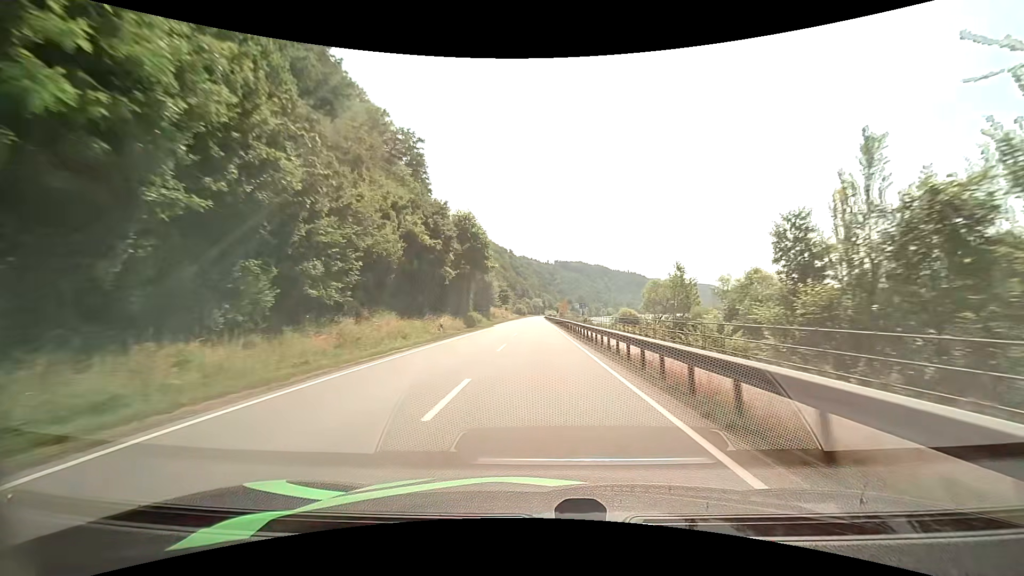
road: primary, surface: asphalt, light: Day
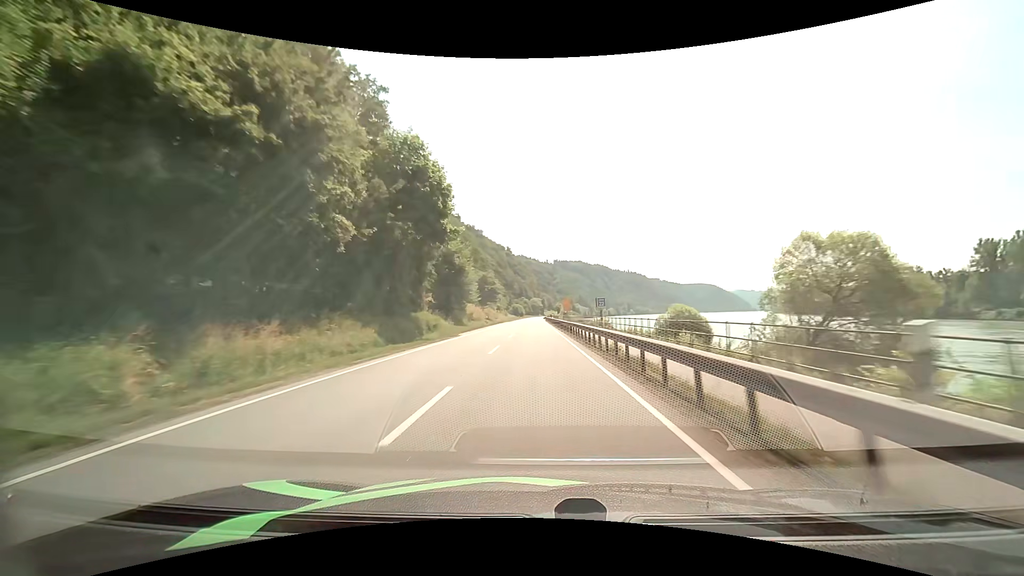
(0.0, +25.0) m; 0°
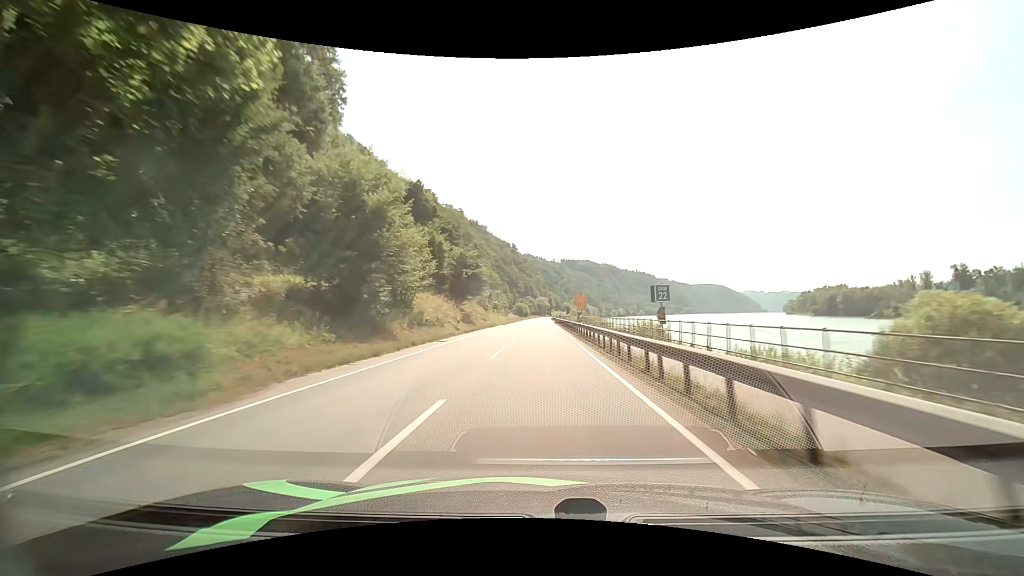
(-0.1, +25.1) m; 0°
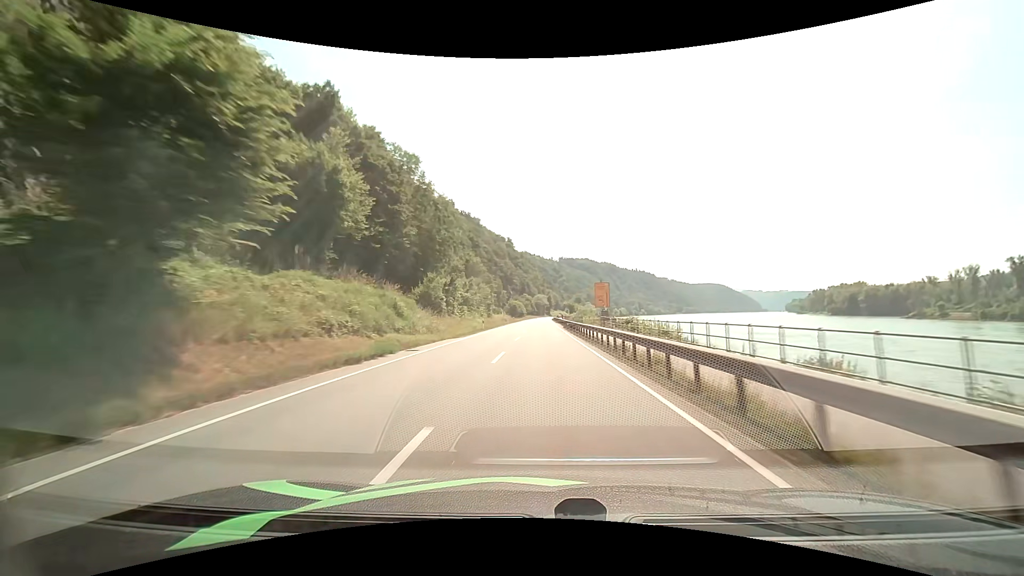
(-0.2, +37.9) m; 0°
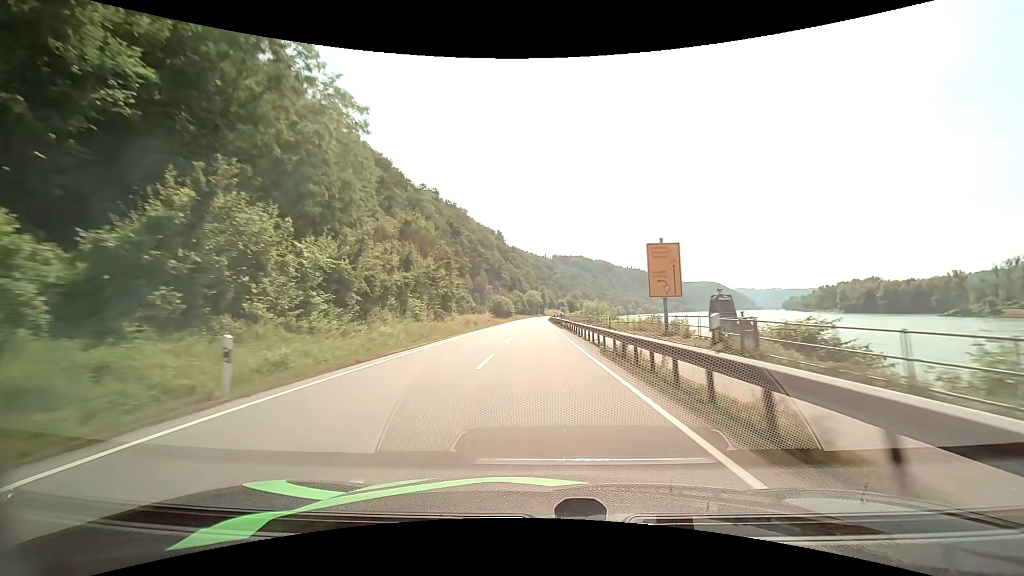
(+0.3, +37.5) m; +1°
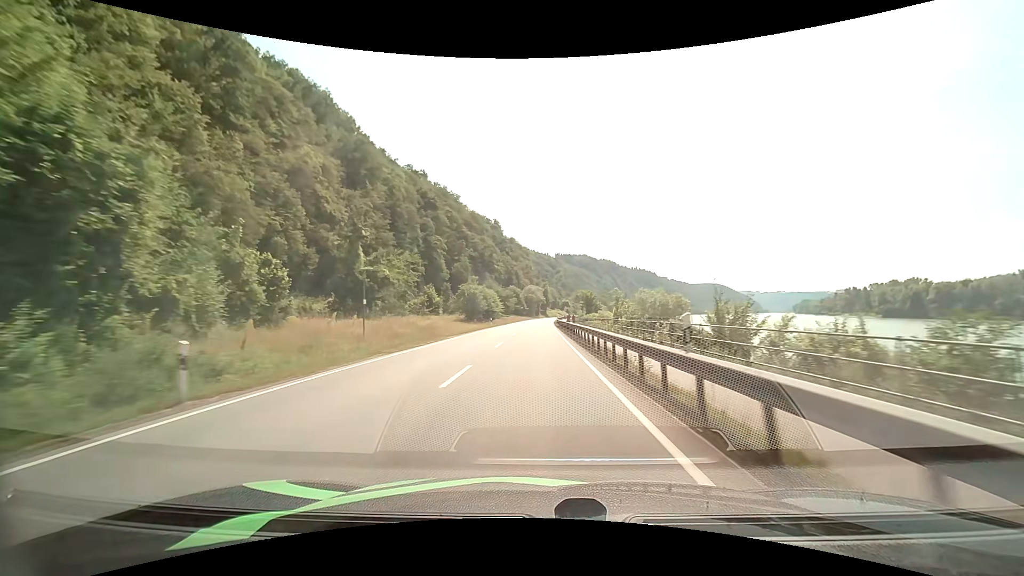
(+0.1, +50.6) m; 0°
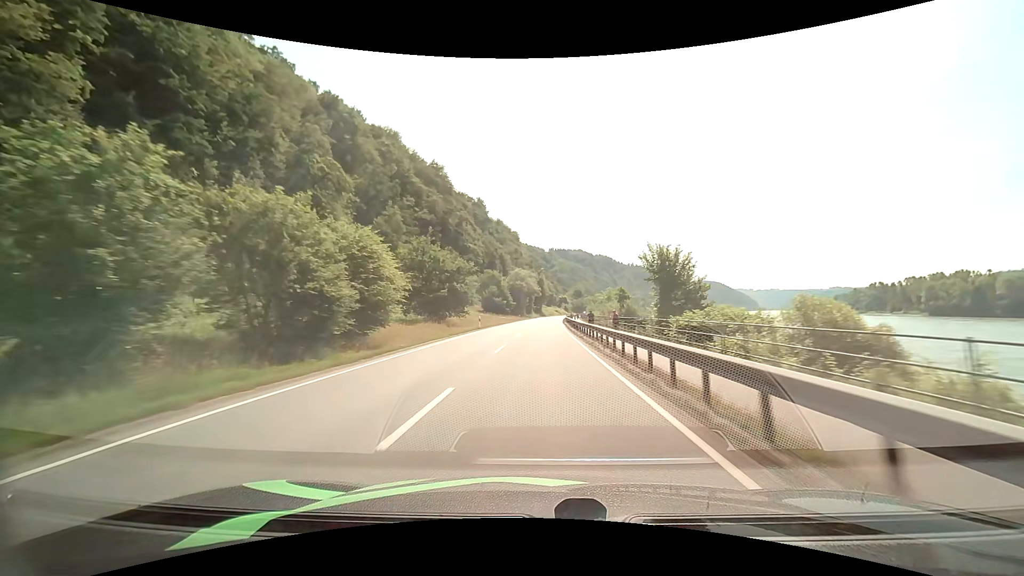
(+0.2, +63.5) m; +1°
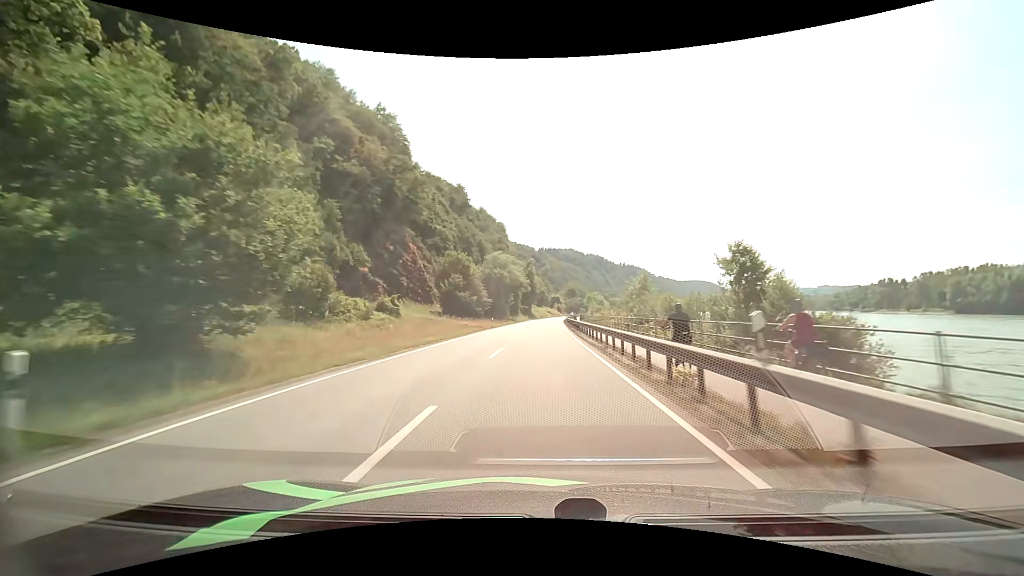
(+0.3, +37.7) m; +1°
(0, +10) (0, +20) (0, +30) (0, +40) (+1, +50) (+1, +60) (+1, +70) (+2, +80) (+2, +90) (+3, +100) m
